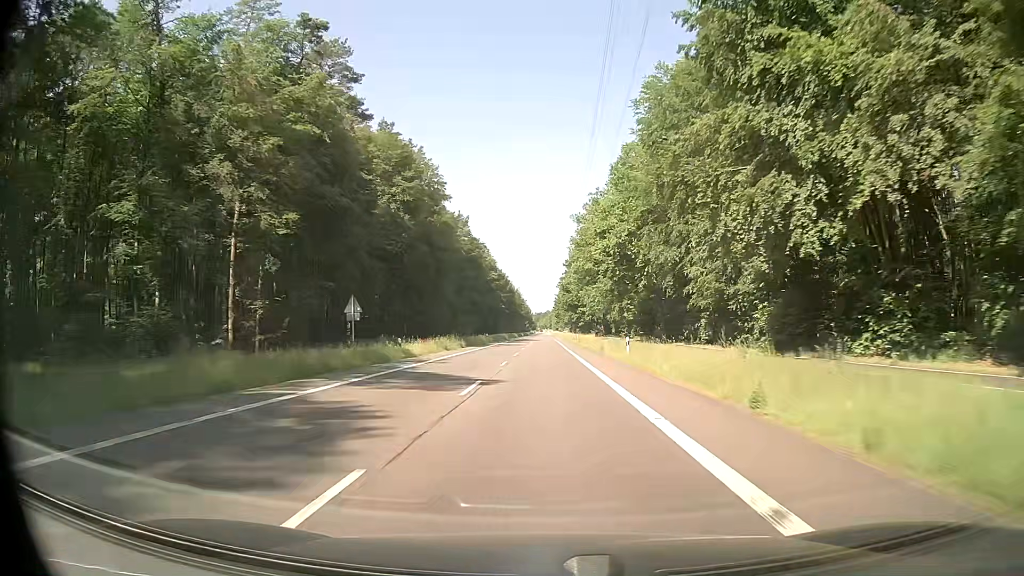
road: secondary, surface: asphalt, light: Day
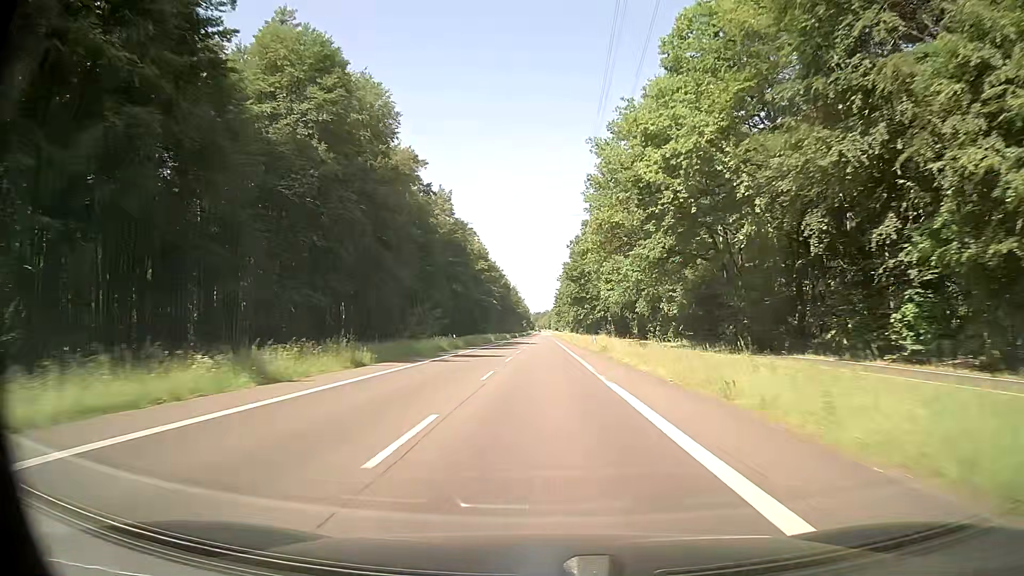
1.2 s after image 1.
(0.0, +31.6) m; 0°
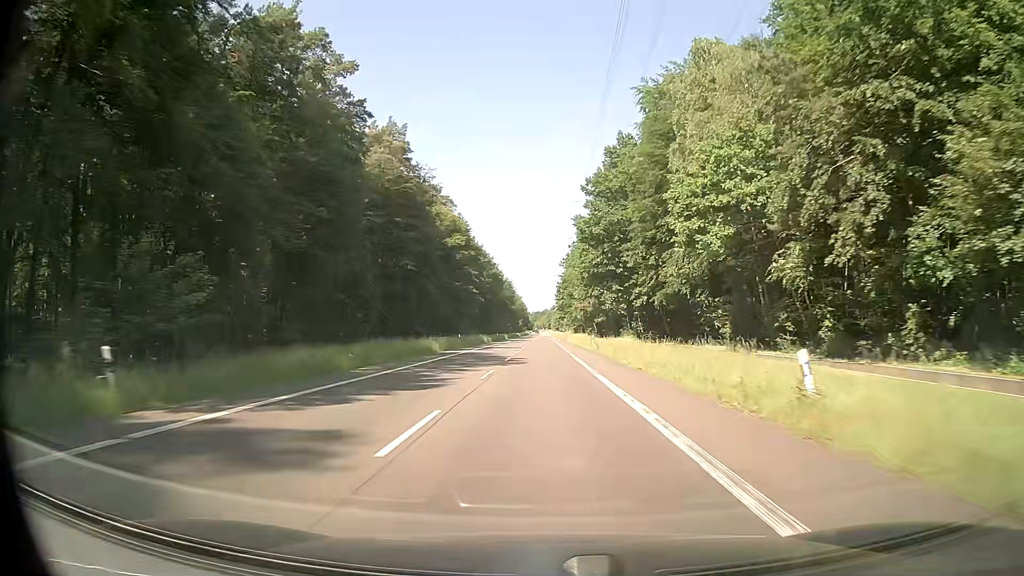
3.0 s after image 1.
(+0.1, +47.4) m; 0°
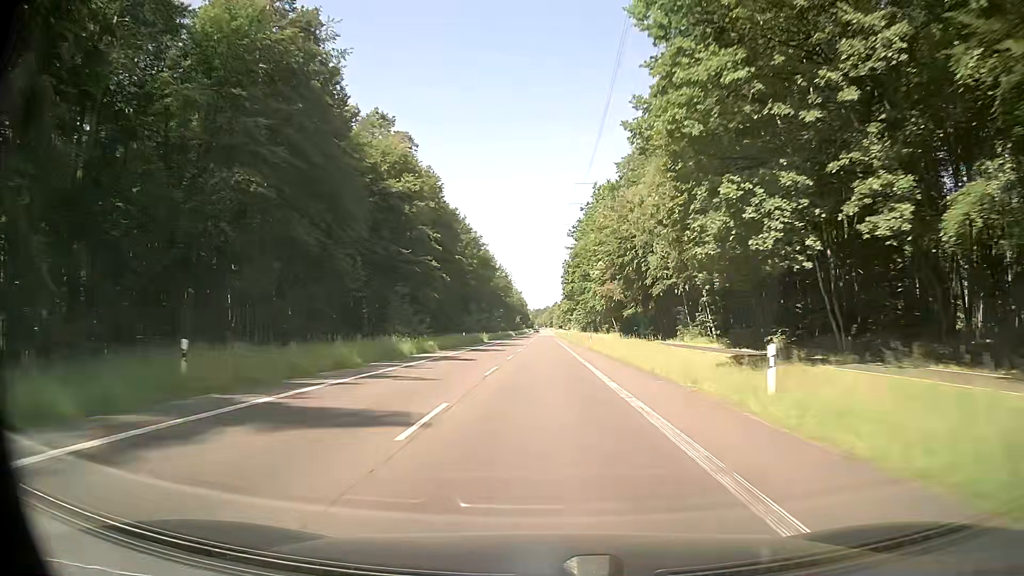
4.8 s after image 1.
(-0.2, +47.5) m; 0°
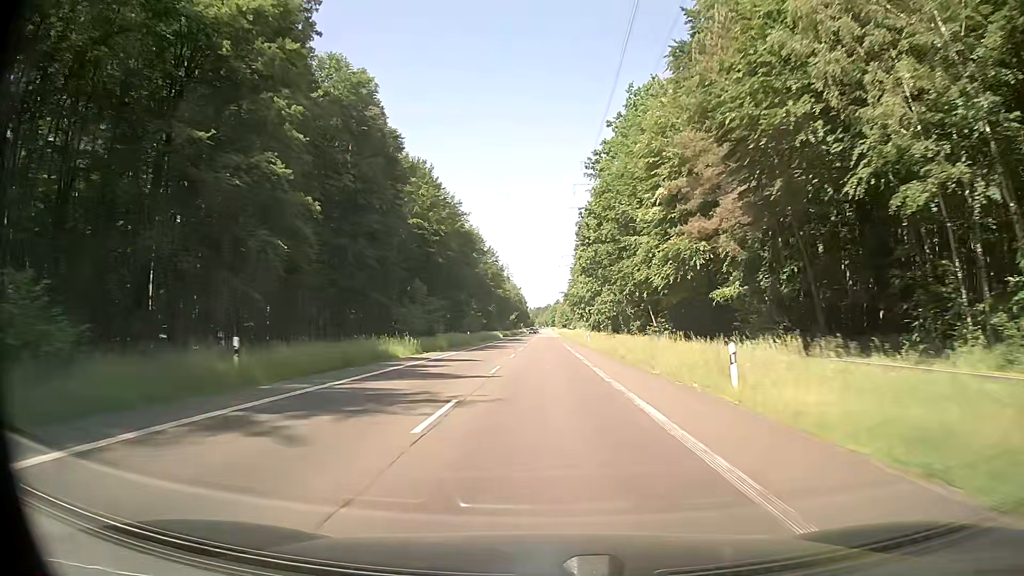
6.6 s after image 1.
(0.0, +47.5) m; 0°
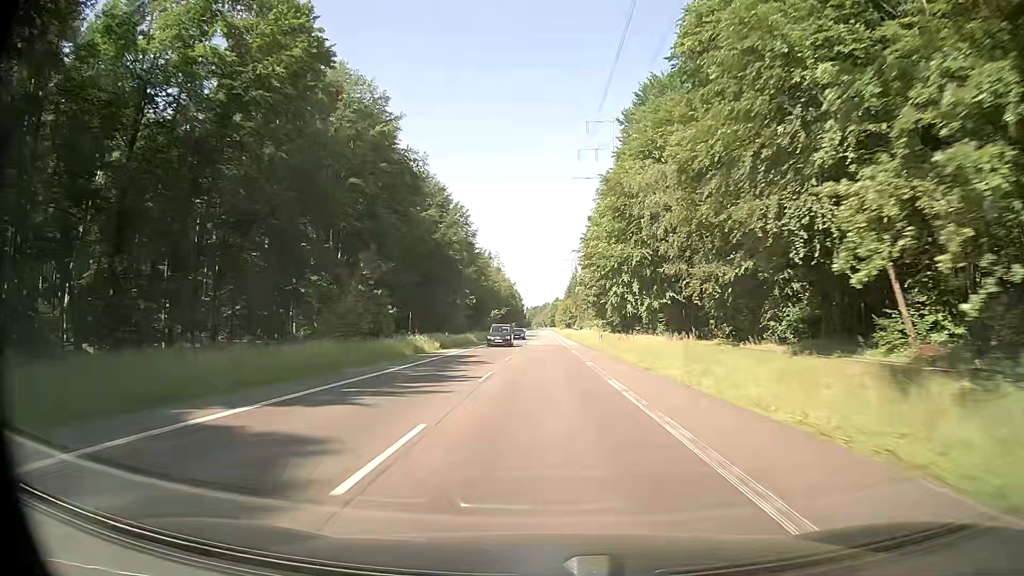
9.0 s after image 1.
(-0.1, +63.3) m; 0°
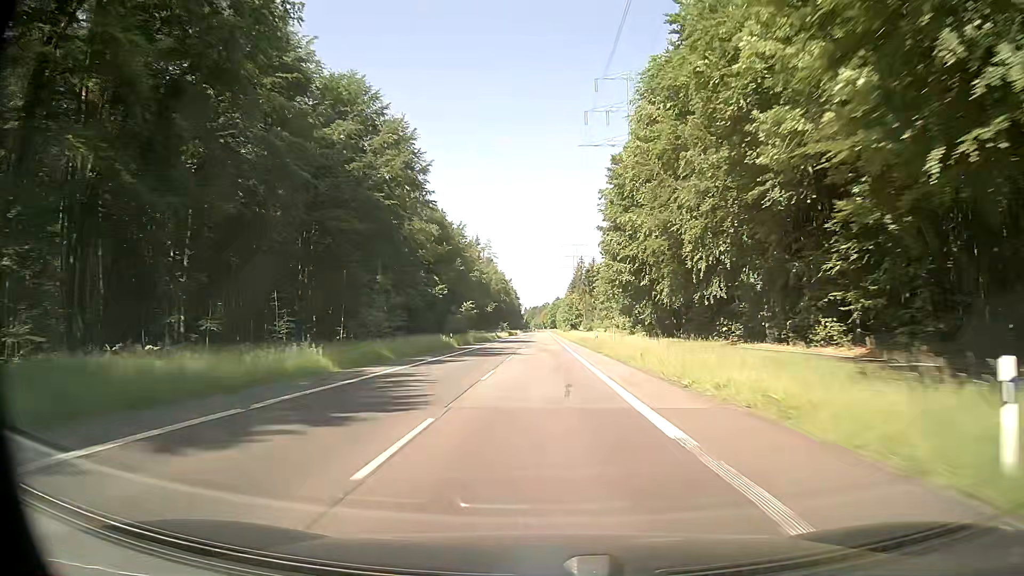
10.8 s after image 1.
(0.0, +47.4) m; 0°
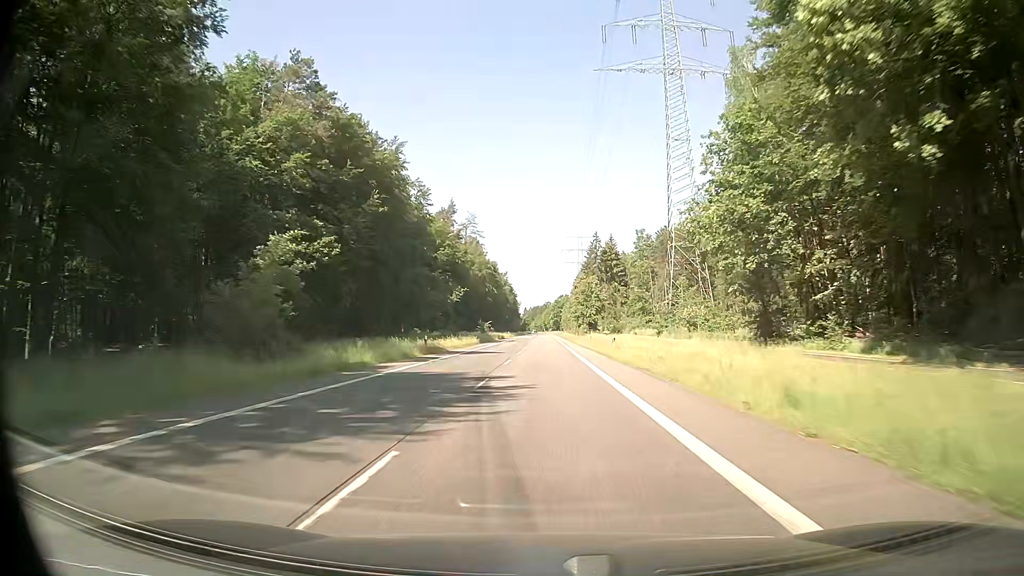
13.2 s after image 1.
(0.0, +63.1) m; 0°
(0, +10) (0, +20) (0, +30) (0, +40) (0, +50) (0, +60) (0, +70) (0, +80) (0, +90) (0, +100) m
